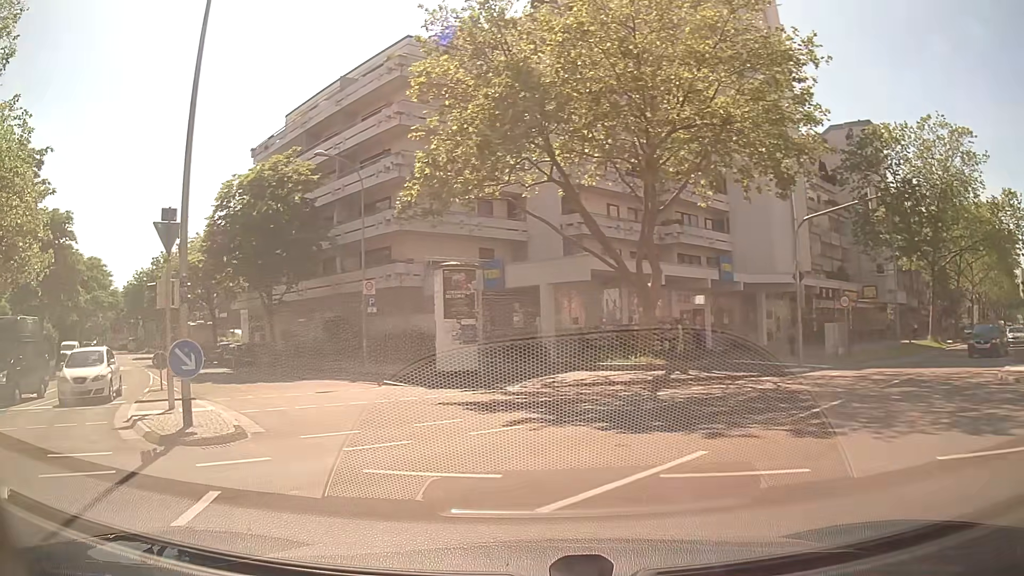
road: residential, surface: asphalt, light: Day
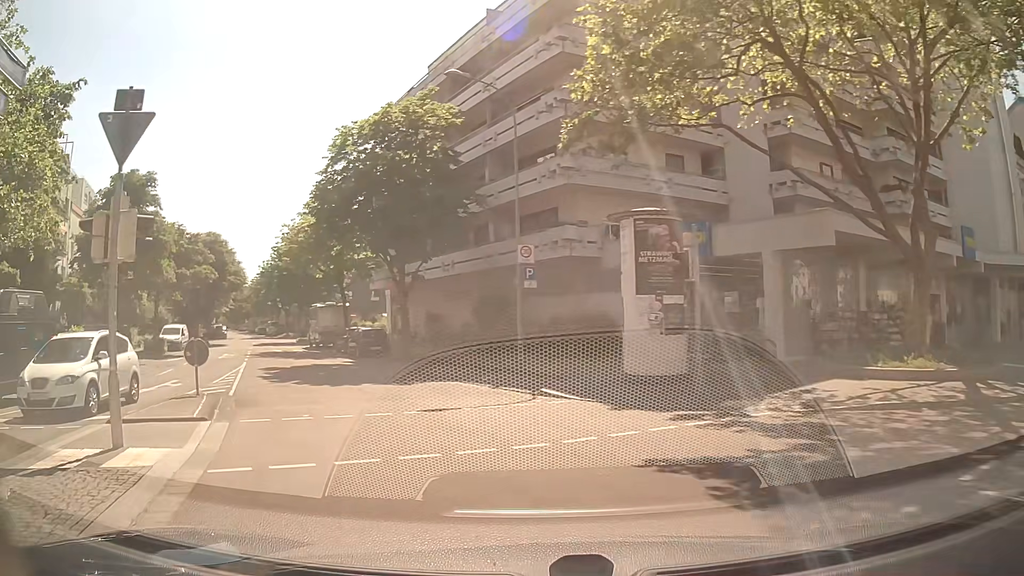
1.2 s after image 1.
(-1.0, +8.0) m; -14°
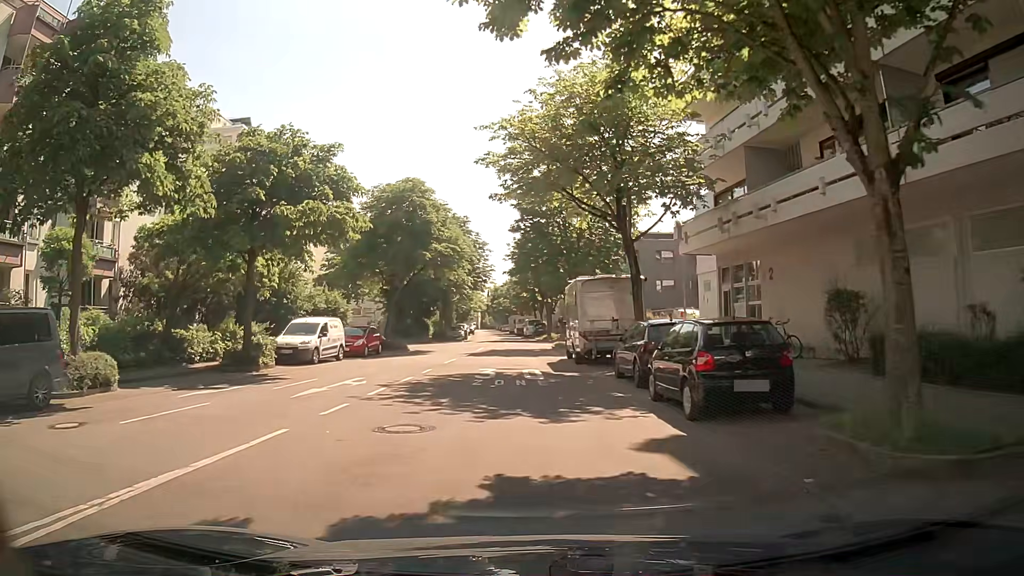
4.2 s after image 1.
(-5.8, +22.0) m; -25°
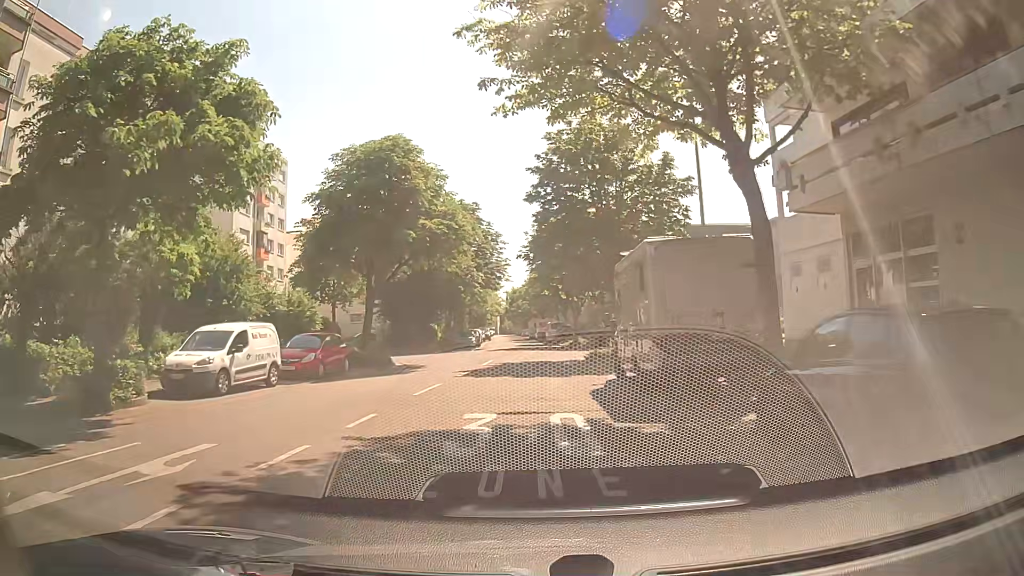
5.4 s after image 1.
(-0.1, +9.9) m; 0°
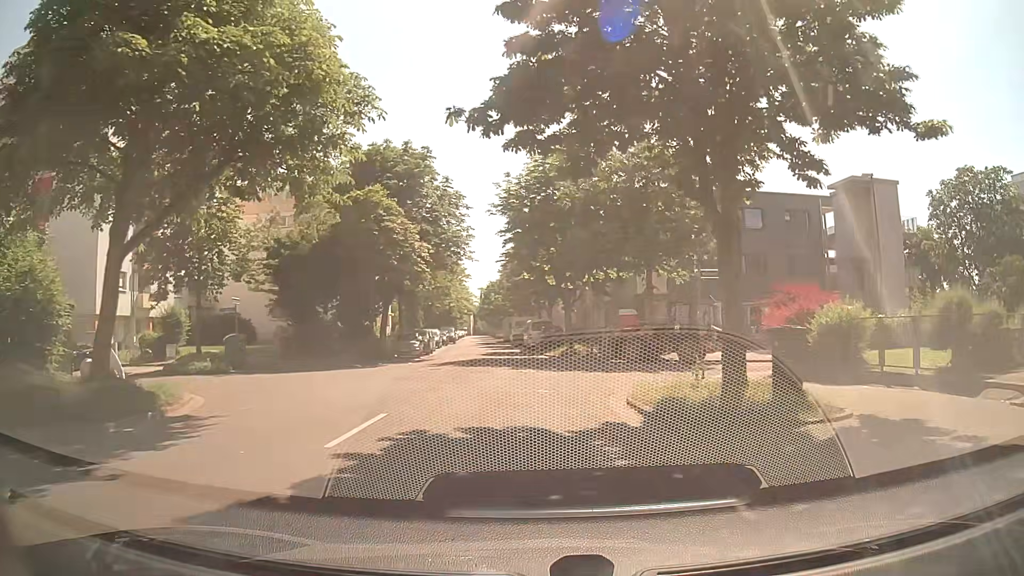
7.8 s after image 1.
(-0.2, +18.0) m; +1°
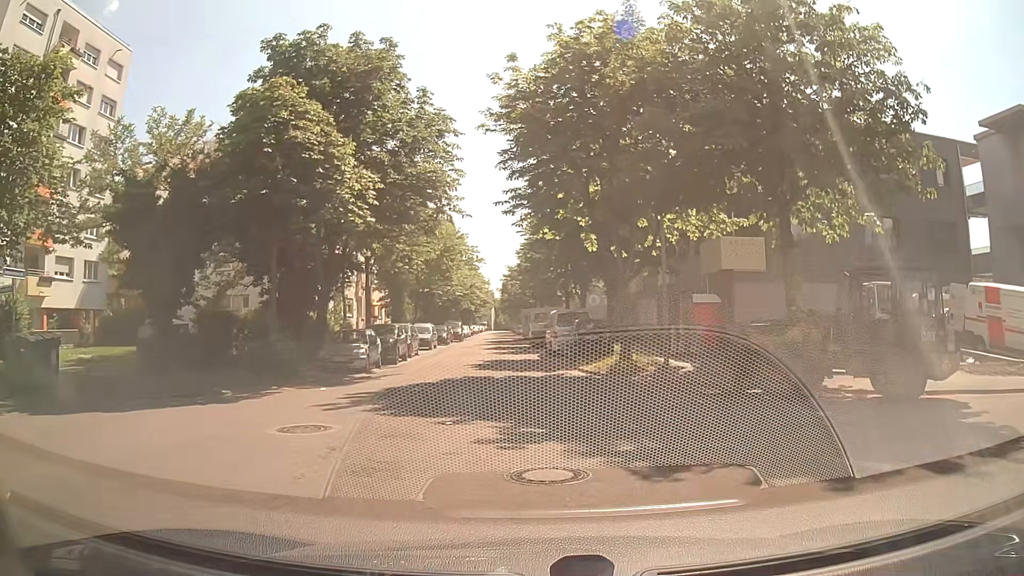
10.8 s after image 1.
(+0.1, +15.0) m; -1°
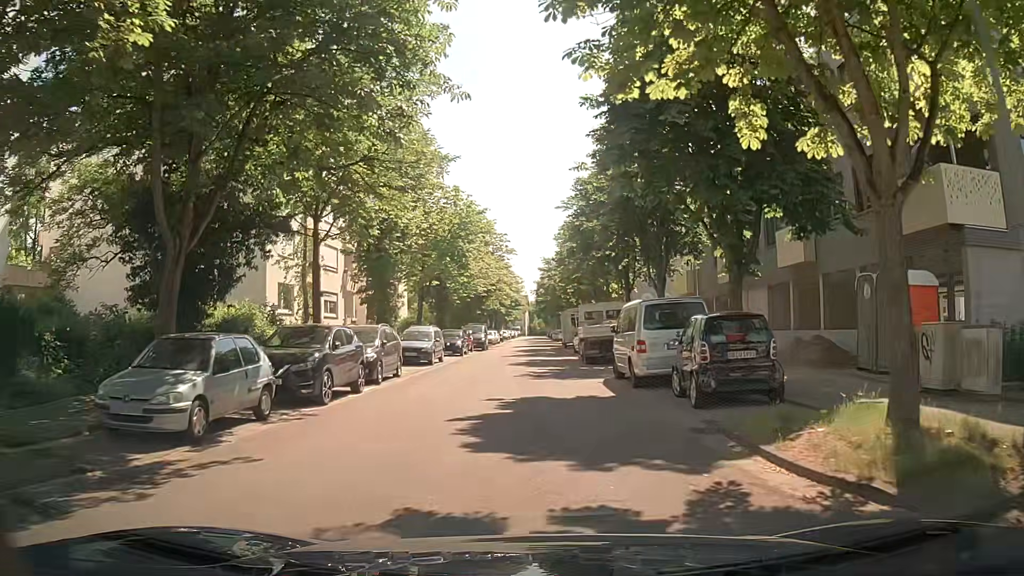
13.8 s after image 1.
(-0.8, +14.0) m; -4°
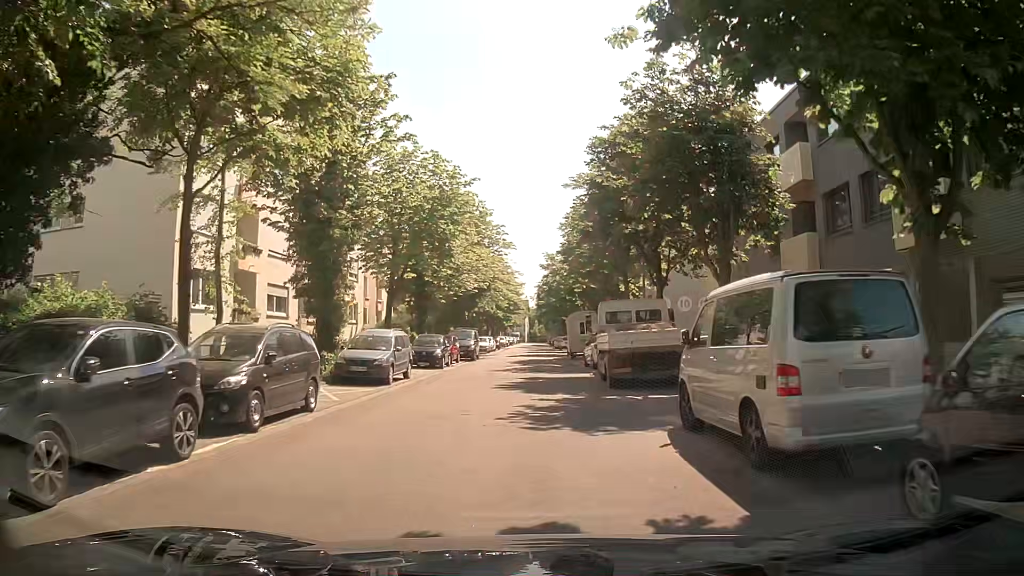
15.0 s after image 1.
(+0.2, +8.7) m; +1°
(0, +10) (0, +20) (0, +30) (0, +40) (-1, +50) (-1, +60) (-1, +70) (-1, +80) (-1, +90) (-1, +100) m
